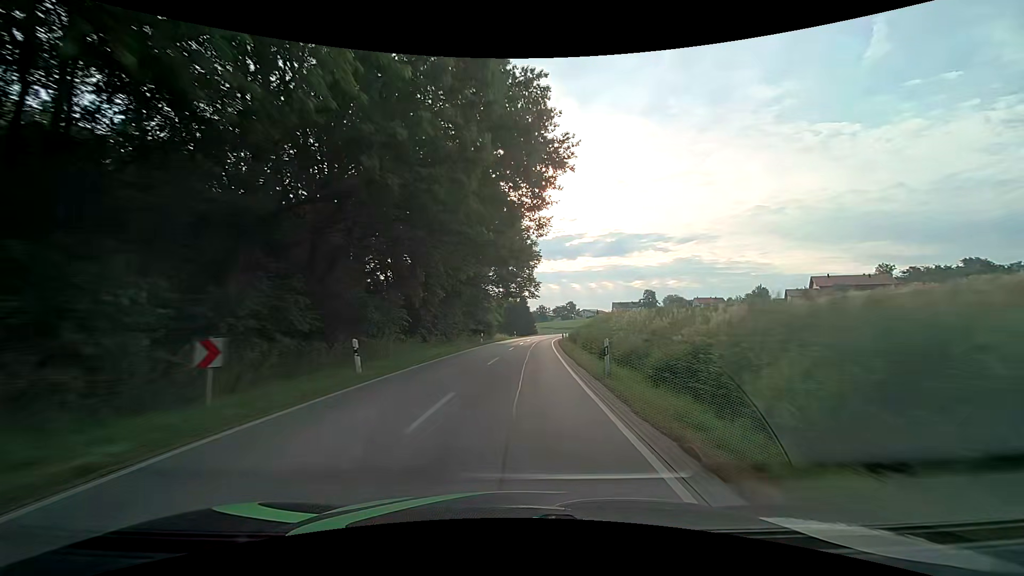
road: secondary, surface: asphalt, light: Day
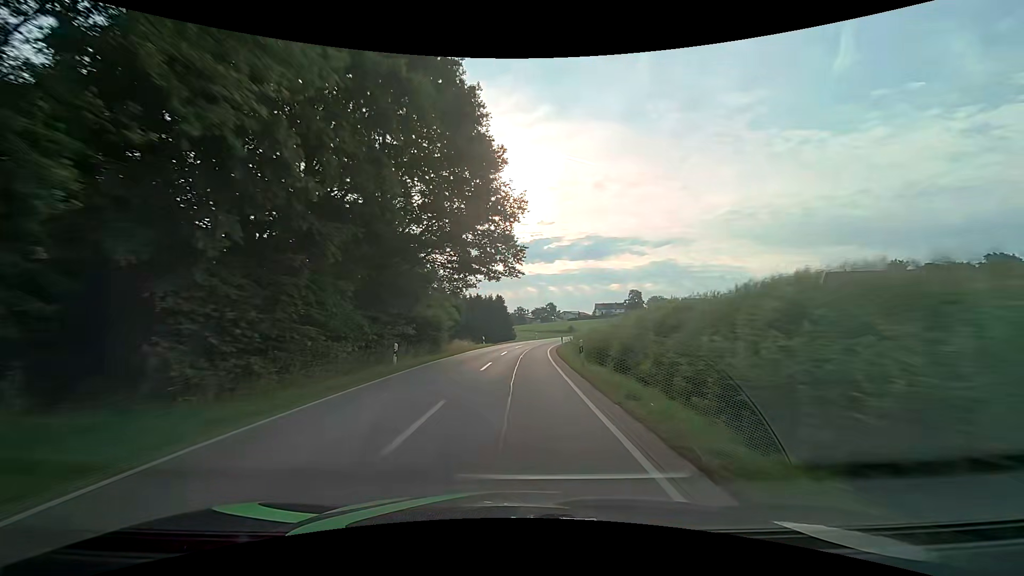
(+0.8, +24.6) m; +3°
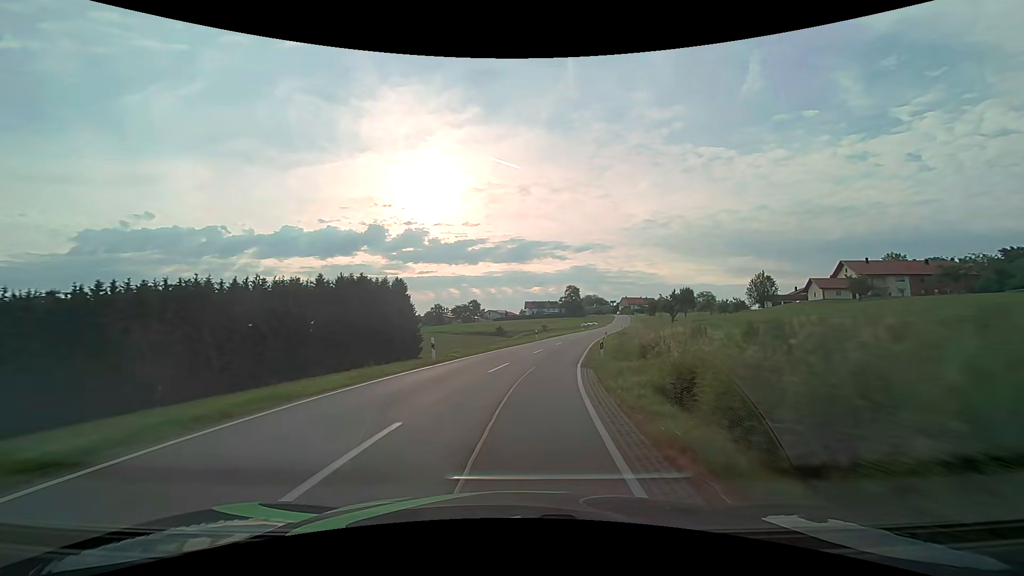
(+2.6, +49.8) m; +8°
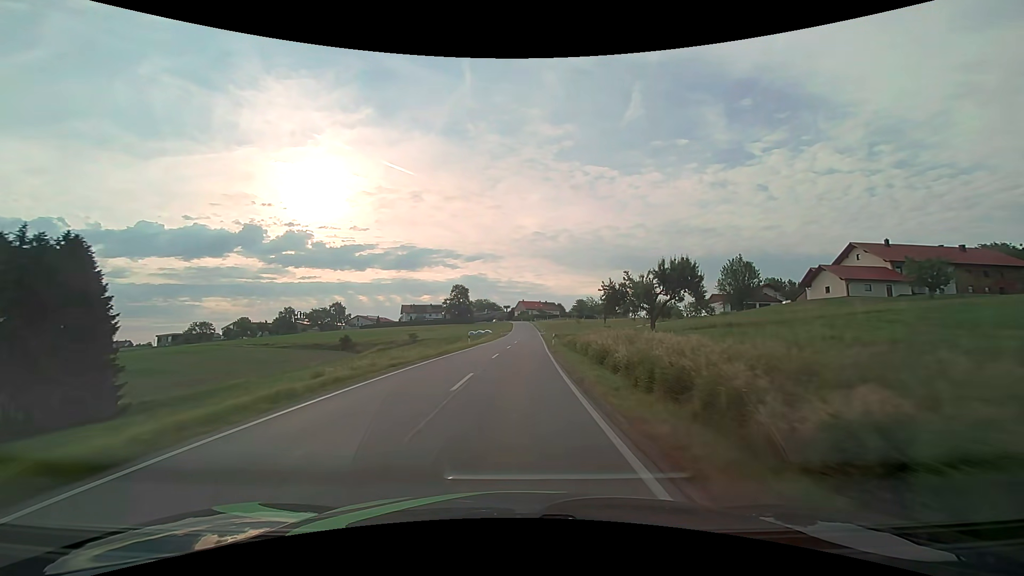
(+6.7, +50.1) m; +13°
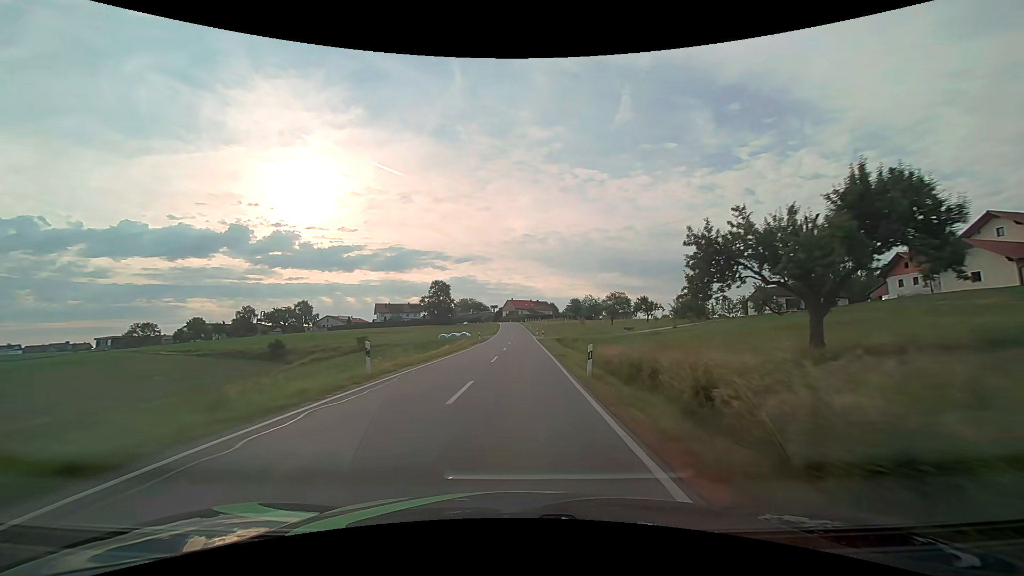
(+0.3, +25.7) m; +1°
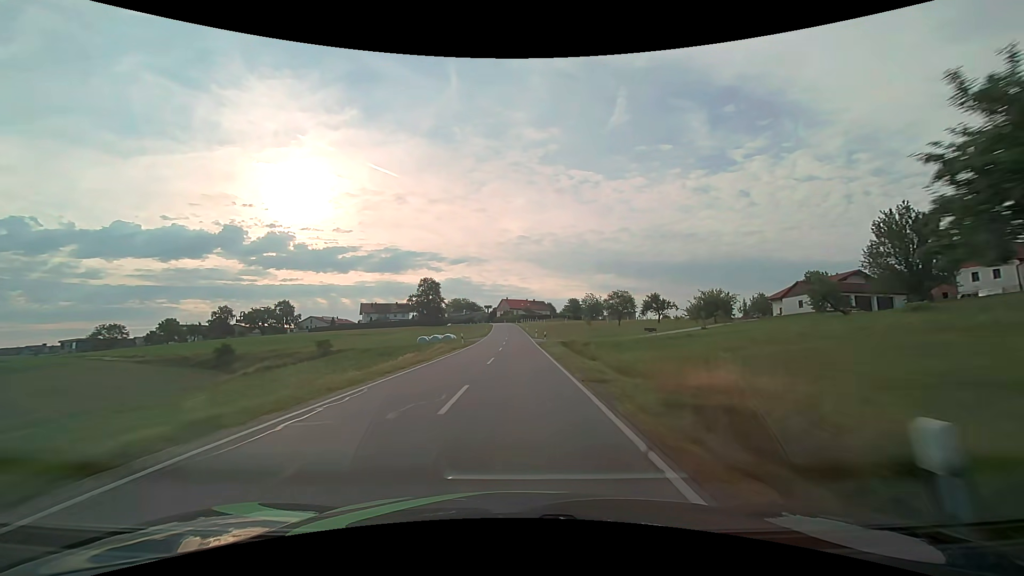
(+0.1, +13.0) m; +1°
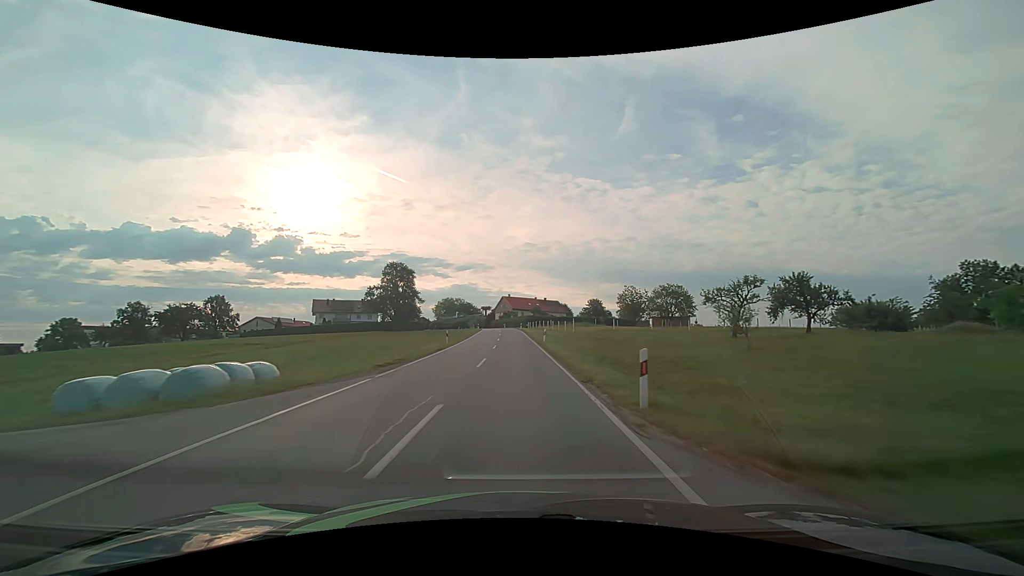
(+0.2, +50.6) m; -1°
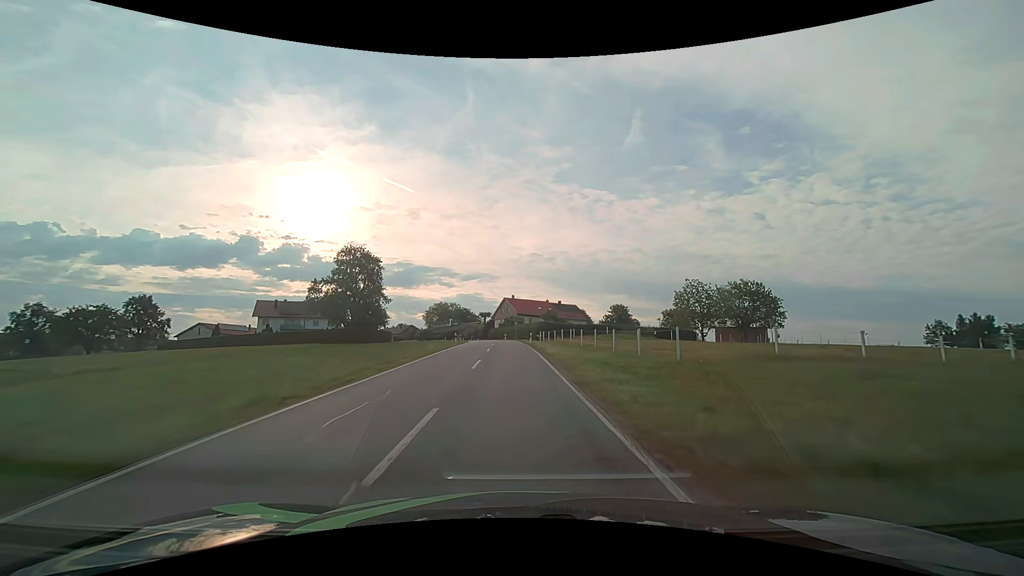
(-0.1, +34.9) m; 0°
(0, +10) (0, +20) (0, +30) (-1, +40) (-1, +50) (-2, +60) (-3, +70) (-4, +80) (-6, +90) (-8, +99) m
